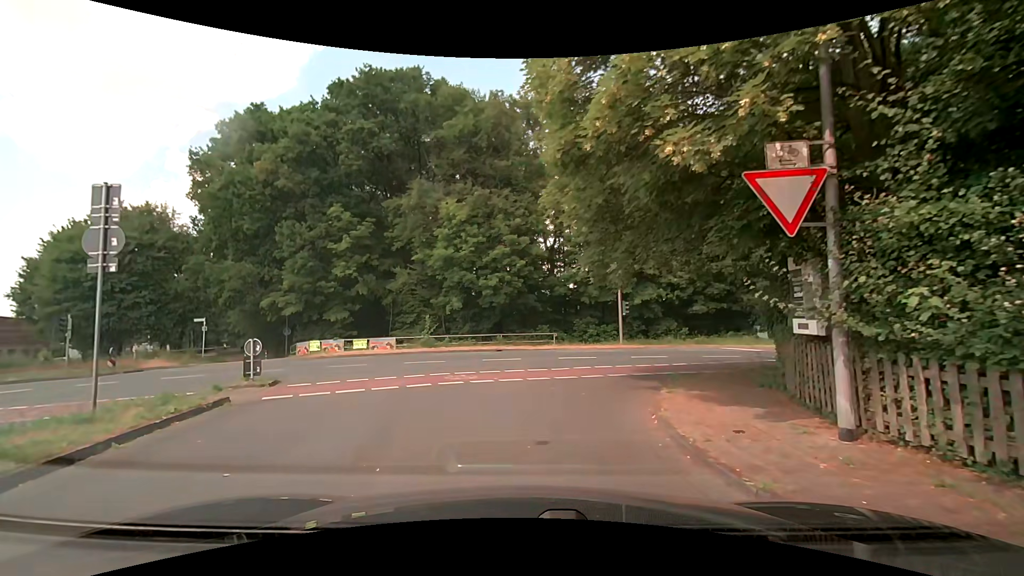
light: Day
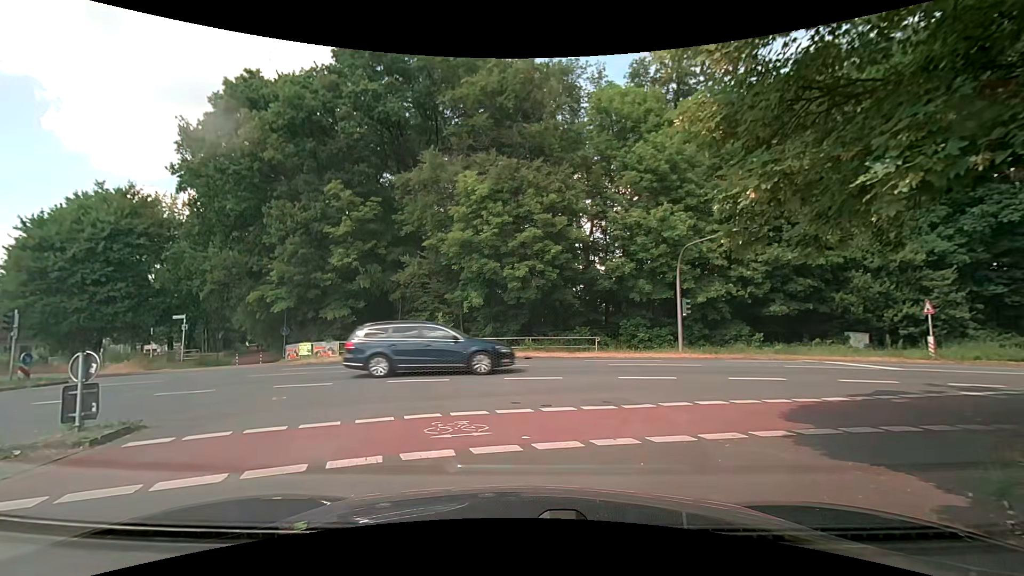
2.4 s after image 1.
(-0.1, +6.2) m; -4°
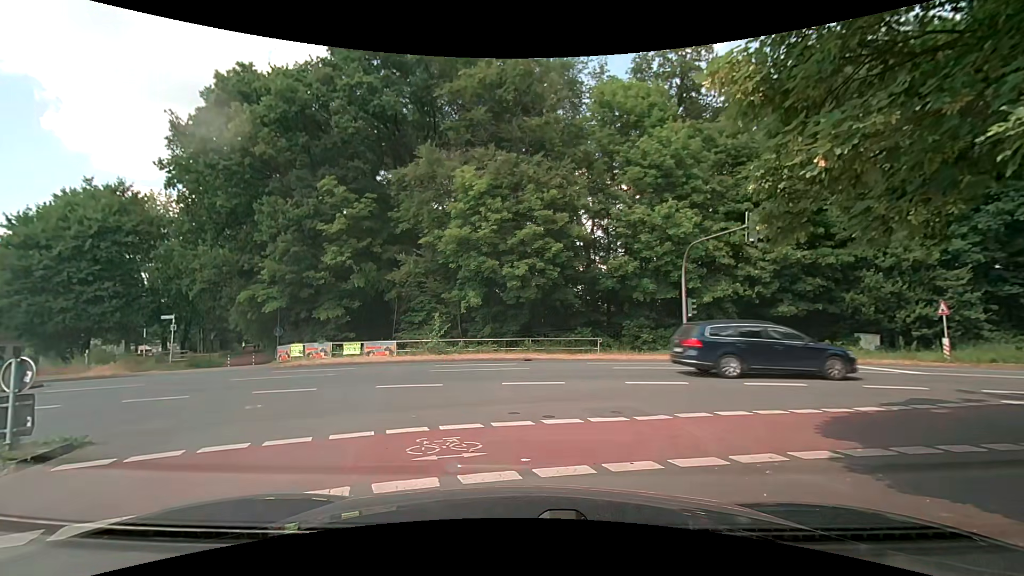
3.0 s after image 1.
(0.0, +0.9) m; +2°
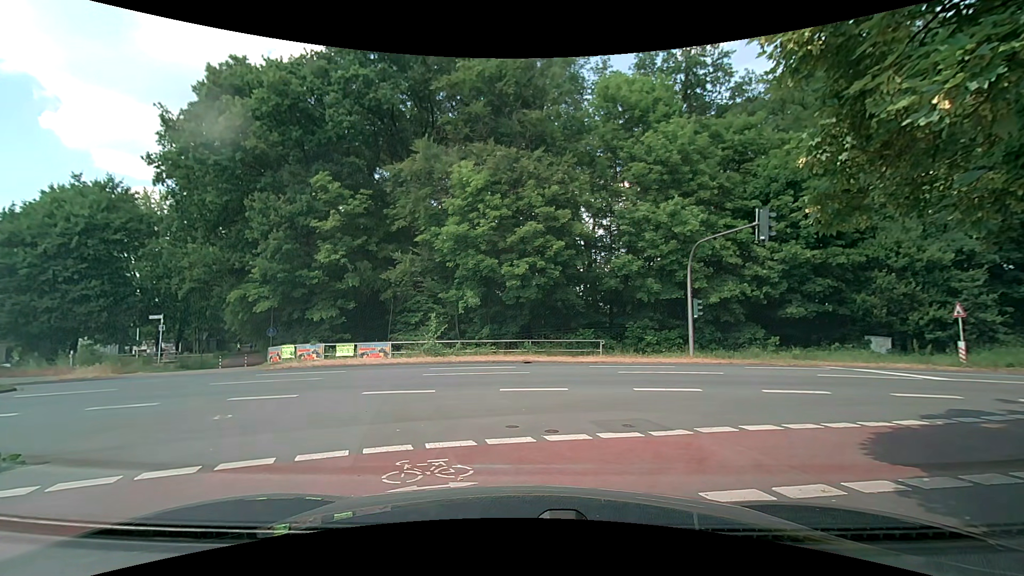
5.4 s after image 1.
(0.0, +0.9) m; 0°
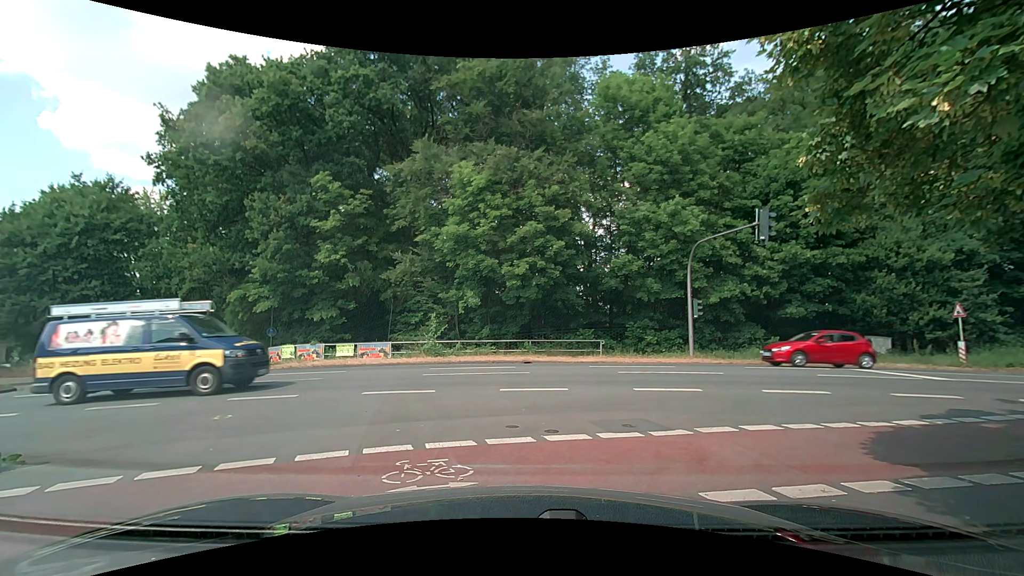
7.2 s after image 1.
(0.0, 0.0) m; 0°
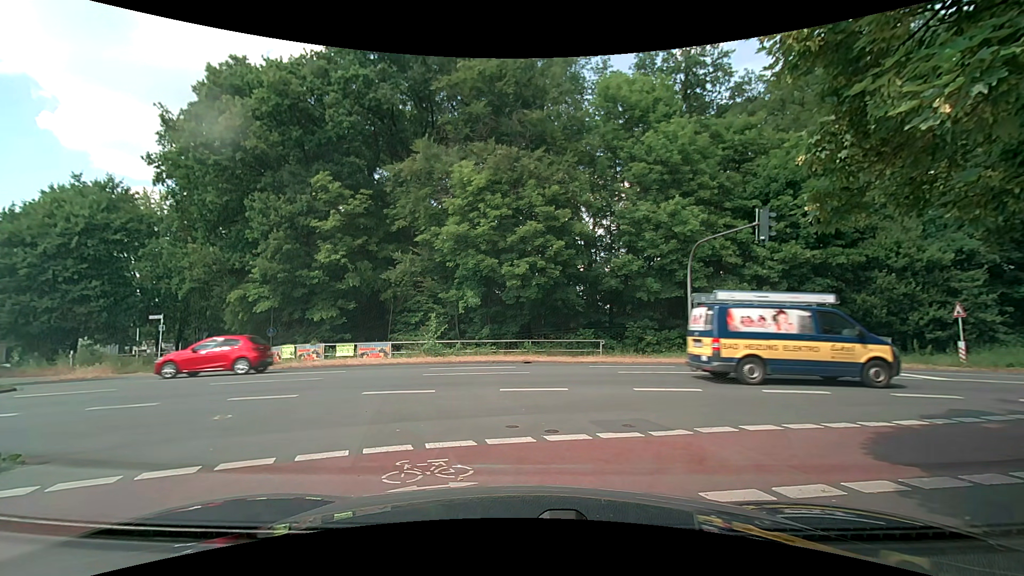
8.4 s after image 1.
(0.0, 0.0) m; 0°
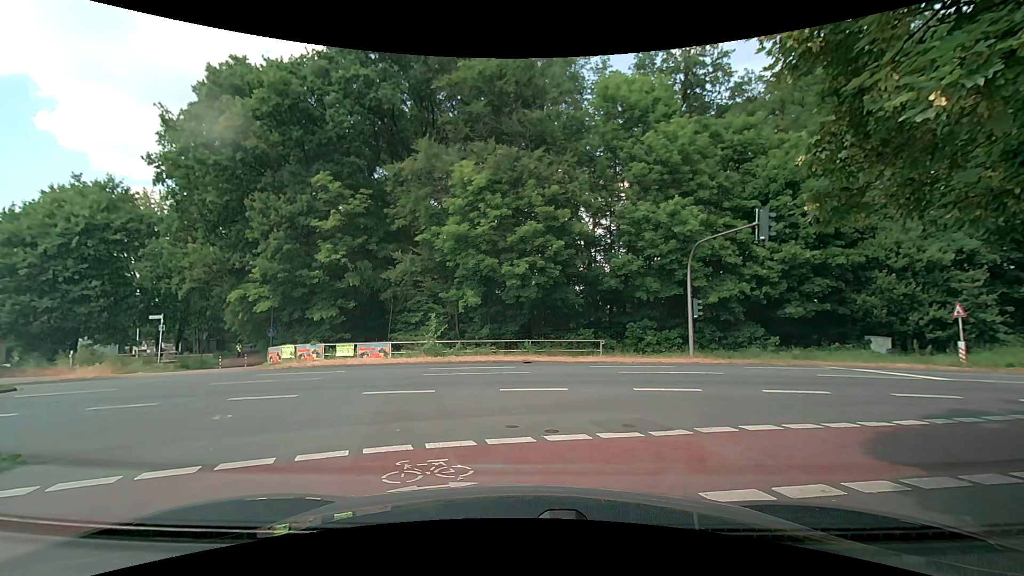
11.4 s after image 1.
(0.0, 0.0) m; 0°
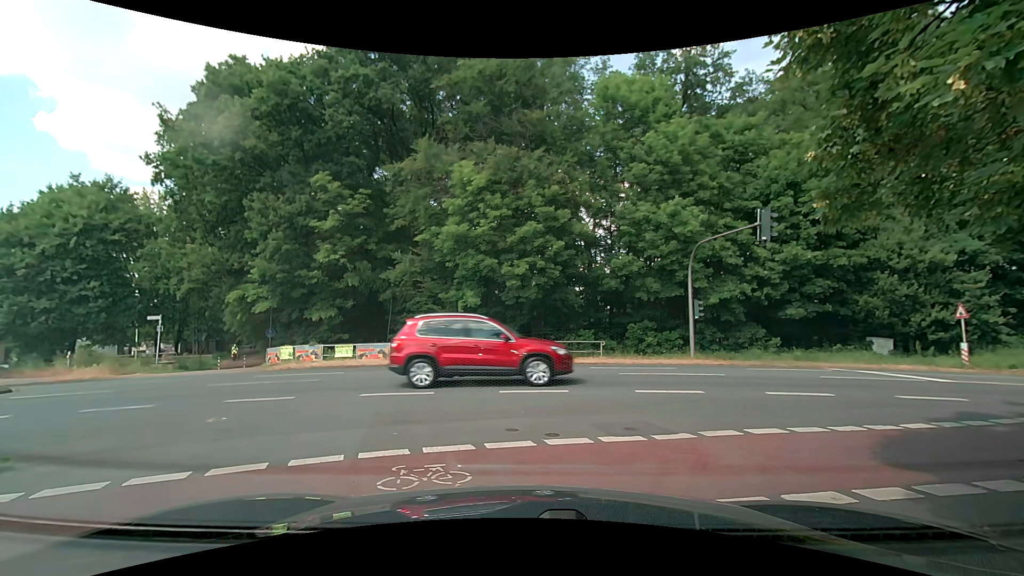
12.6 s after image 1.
(0.0, +0.1) m; 0°
